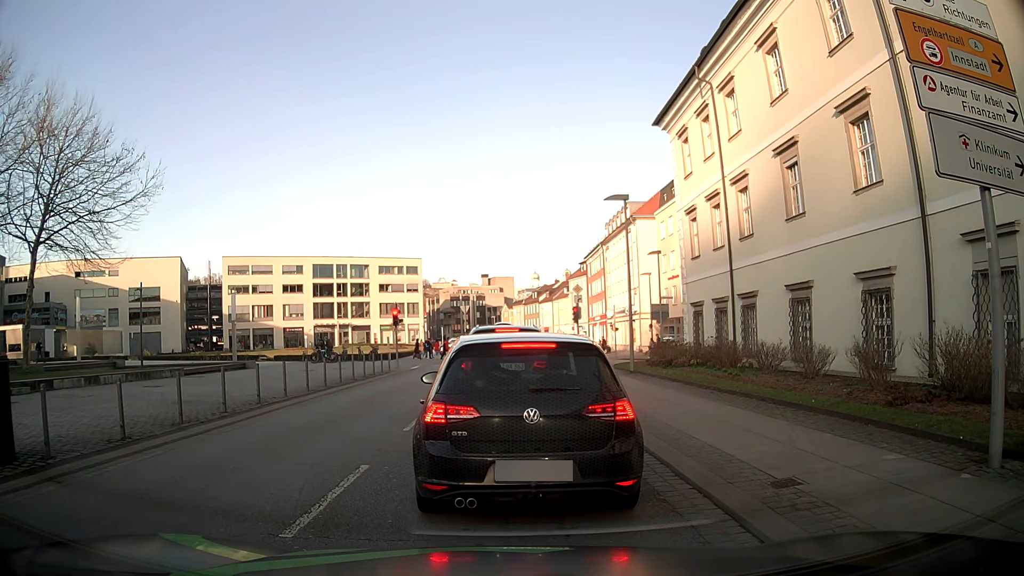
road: tertiary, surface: asphalt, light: Day
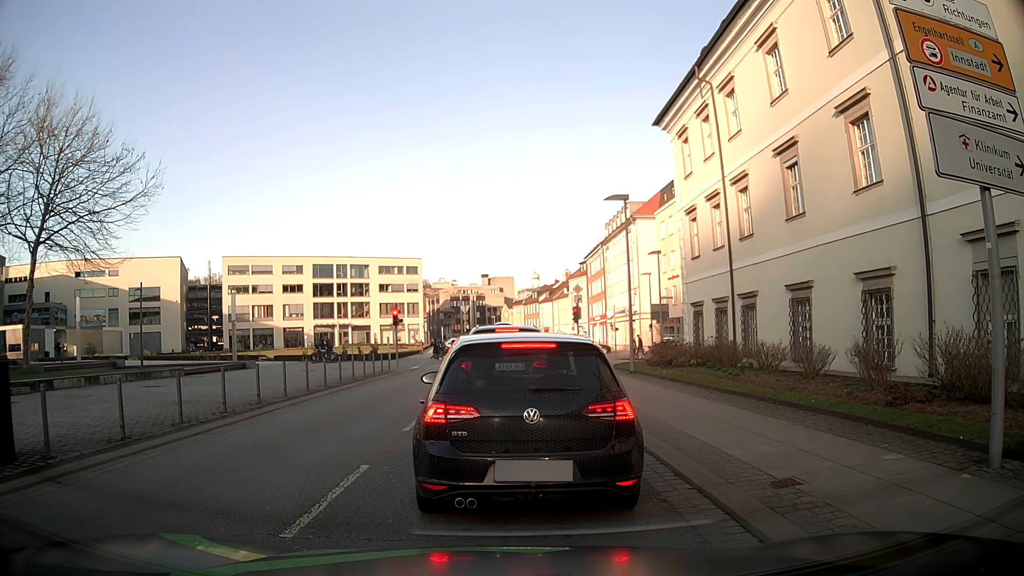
(0.0, 0.0) m; 0°
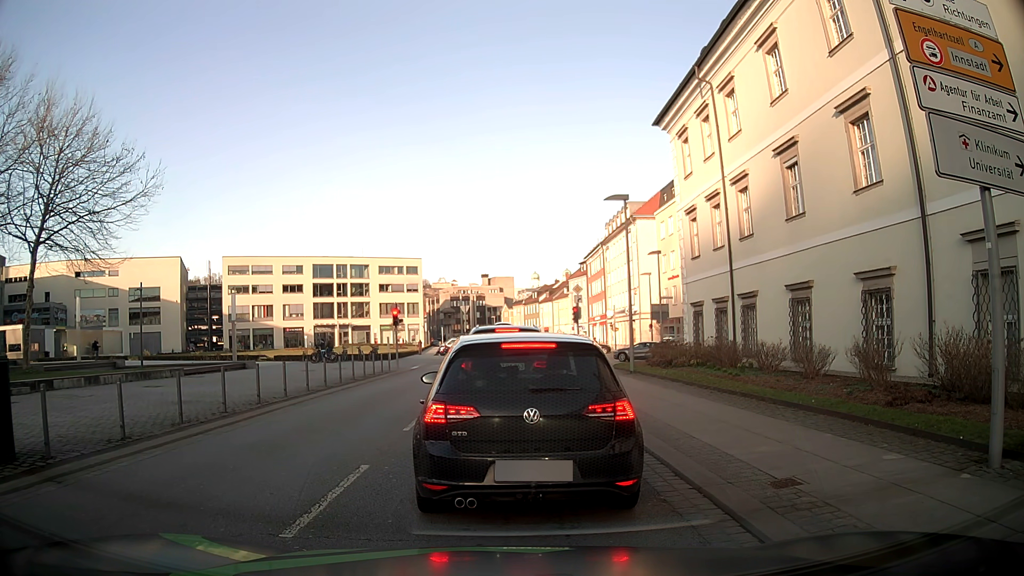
(0.0, 0.0) m; 0°
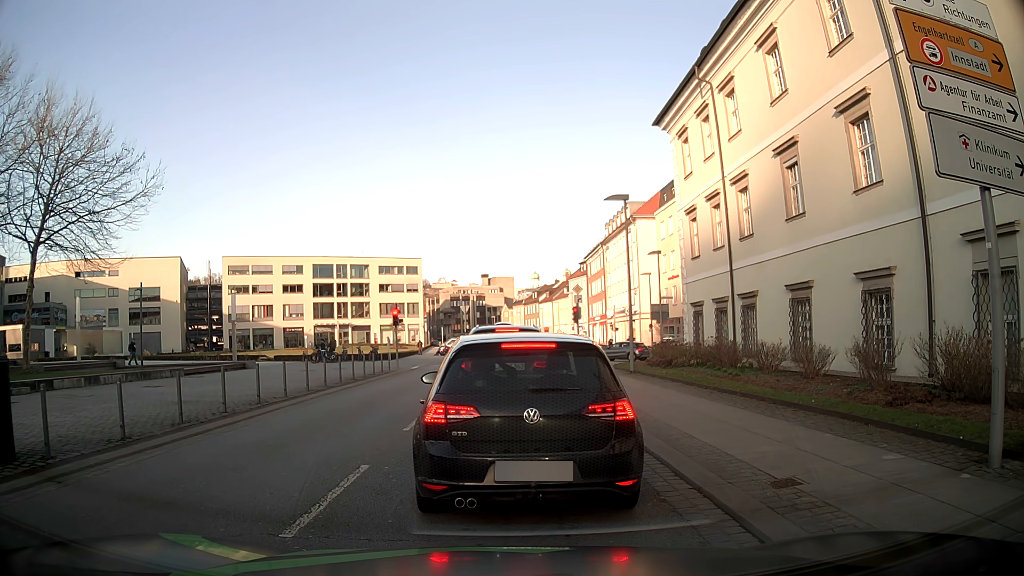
(0.0, 0.0) m; 0°
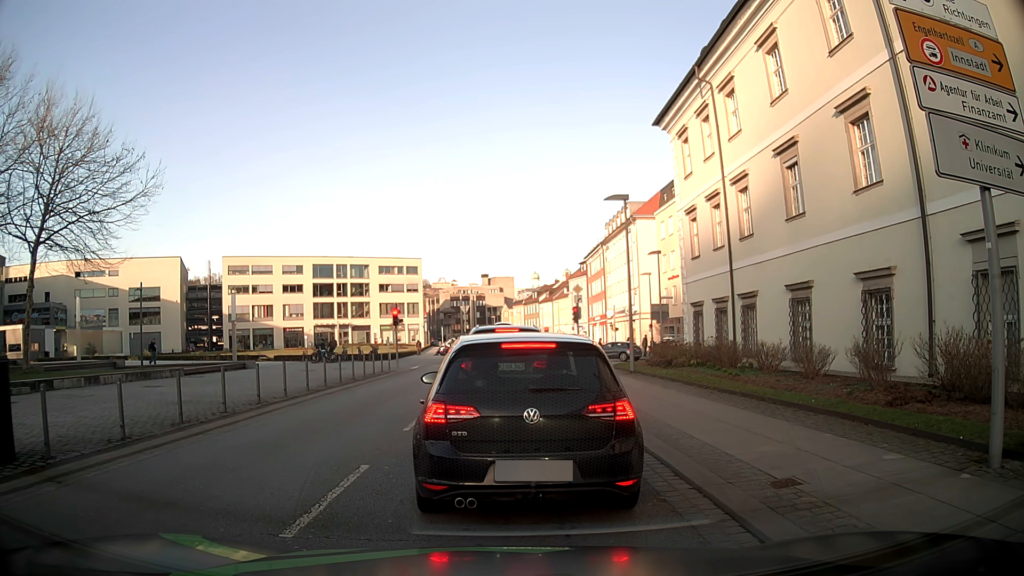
(0.0, 0.0) m; 0°
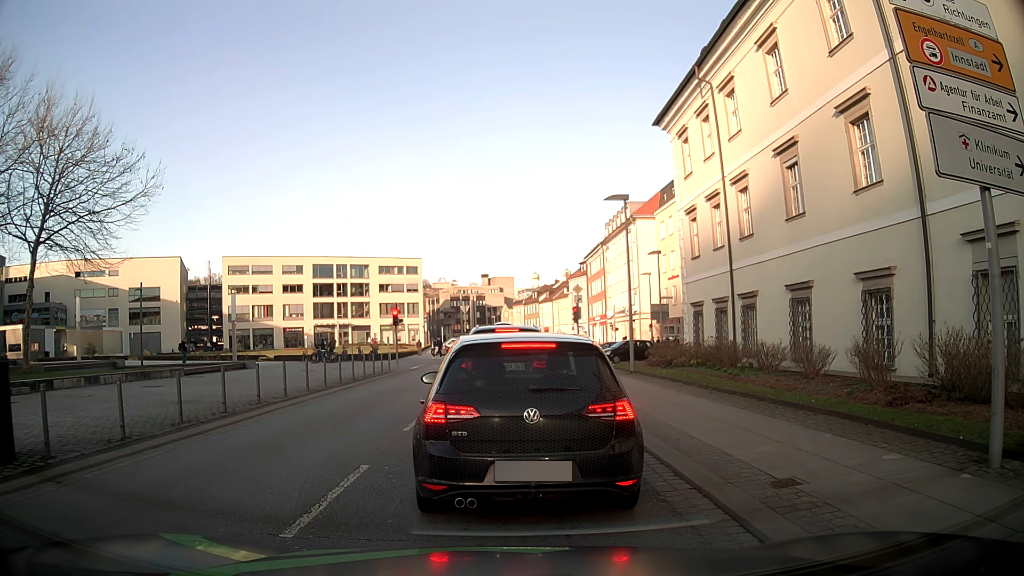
(0.0, 0.0) m; 0°
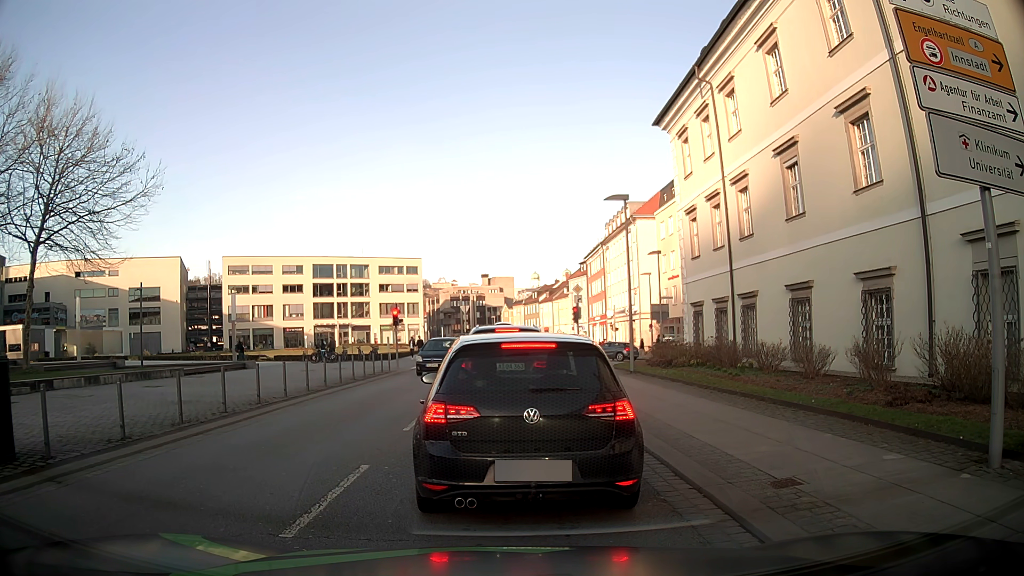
(0.0, 0.0) m; 0°
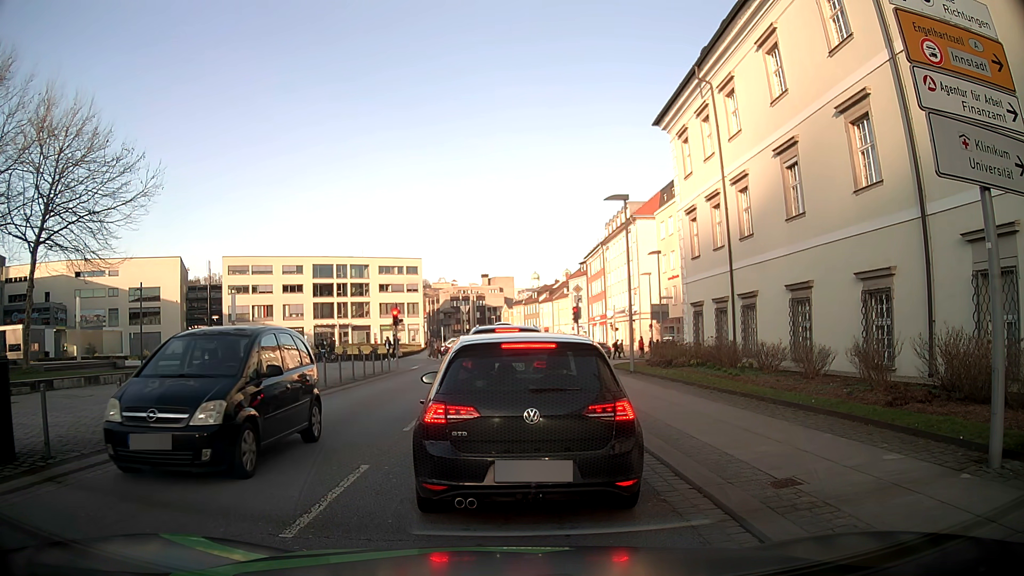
(0.0, 0.0) m; 0°
